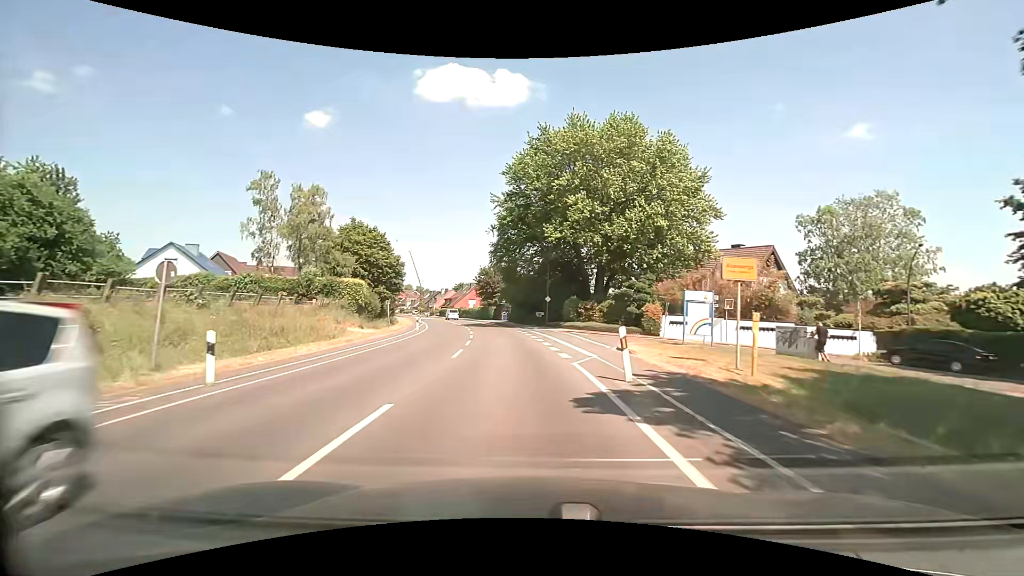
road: secondary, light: Day
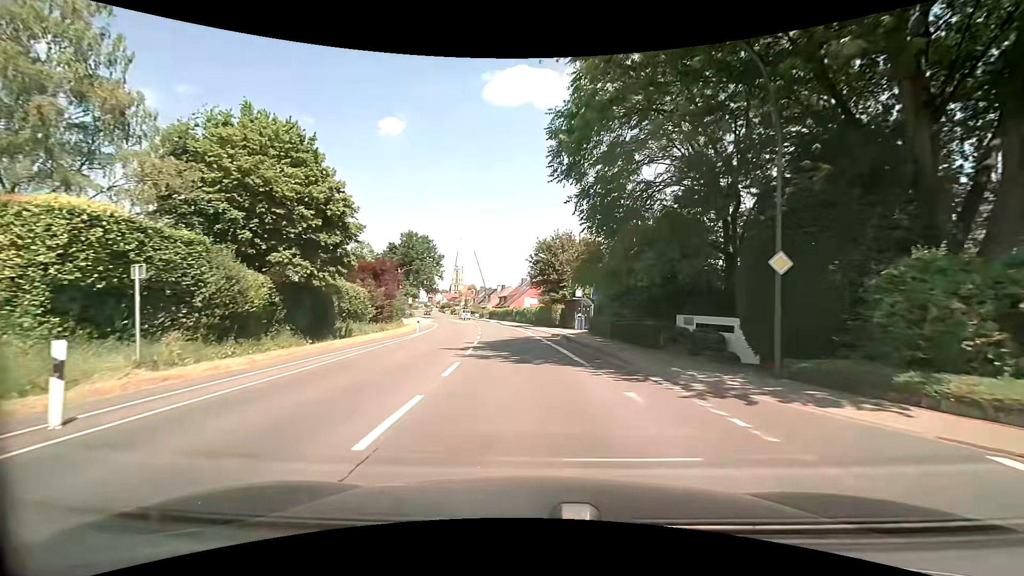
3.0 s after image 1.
(-2.3, +34.5) m; -8°
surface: asphalt
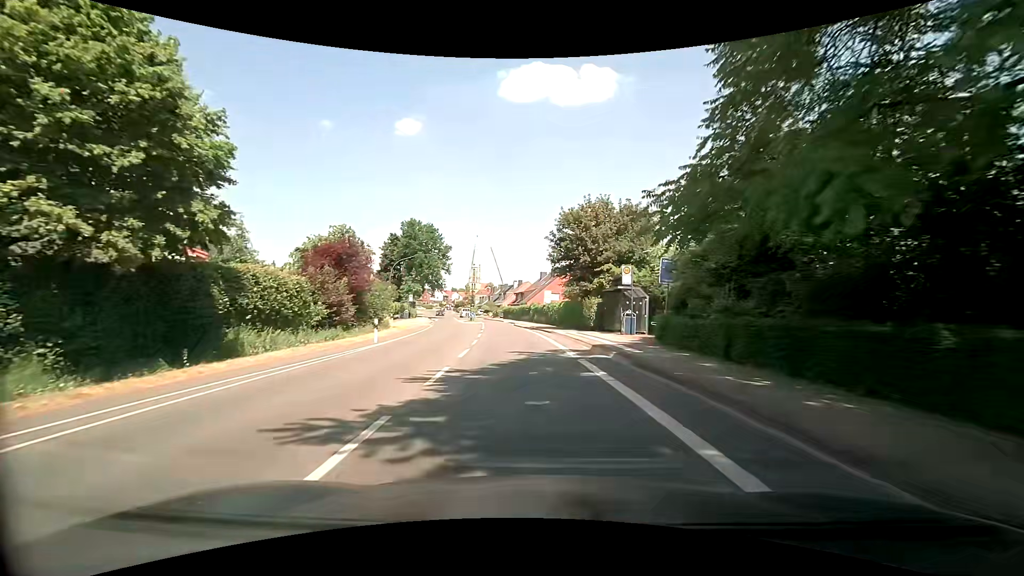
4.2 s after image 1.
(-0.3, +13.6) m; -2°
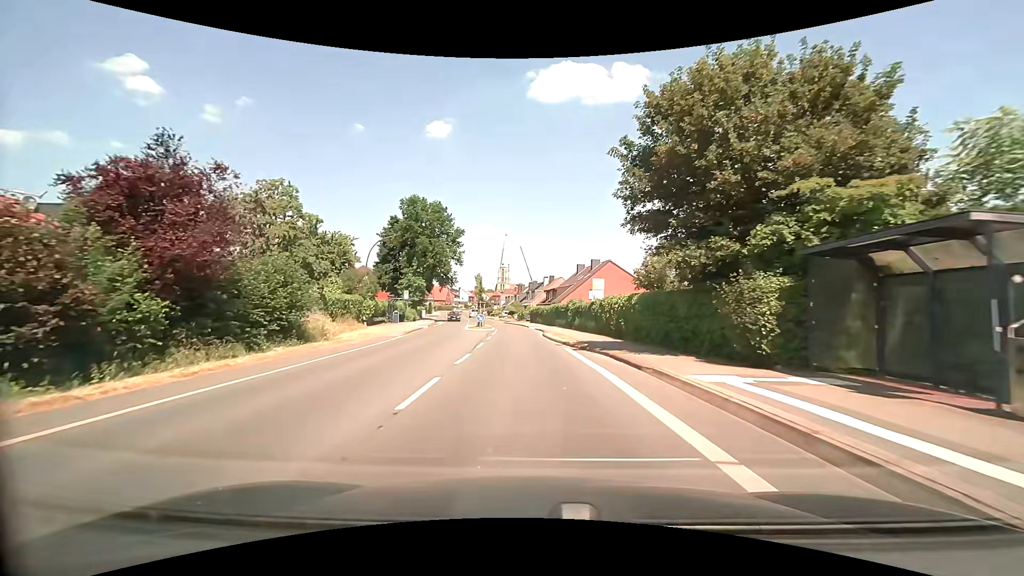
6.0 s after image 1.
(-0.8, +20.6) m; -4°
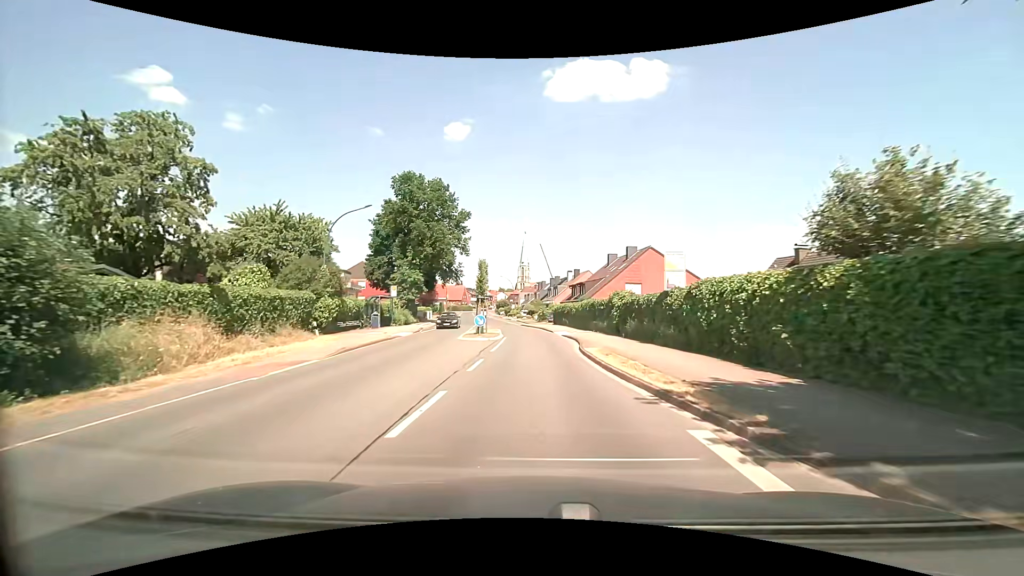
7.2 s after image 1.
(-0.2, +13.7) m; -2°
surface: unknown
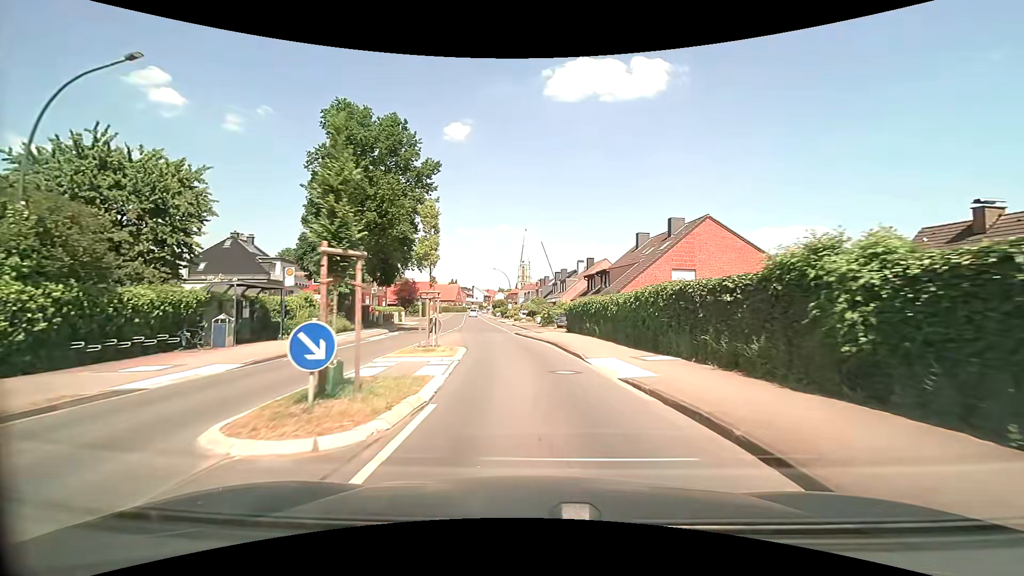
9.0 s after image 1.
(-0.1, +20.1) m; 0°
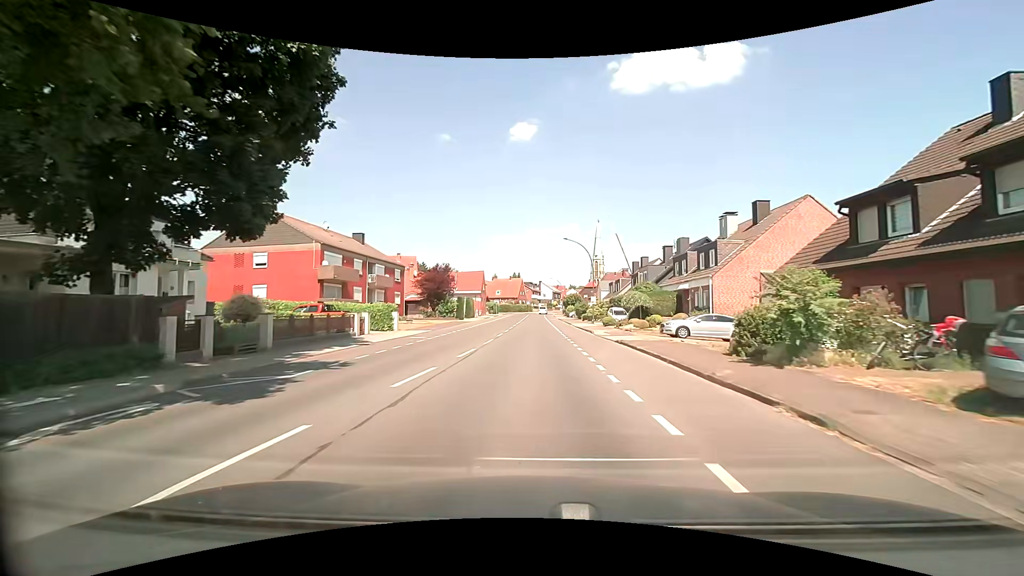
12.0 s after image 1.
(-2.8, +34.3) m; -8°
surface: asphalt
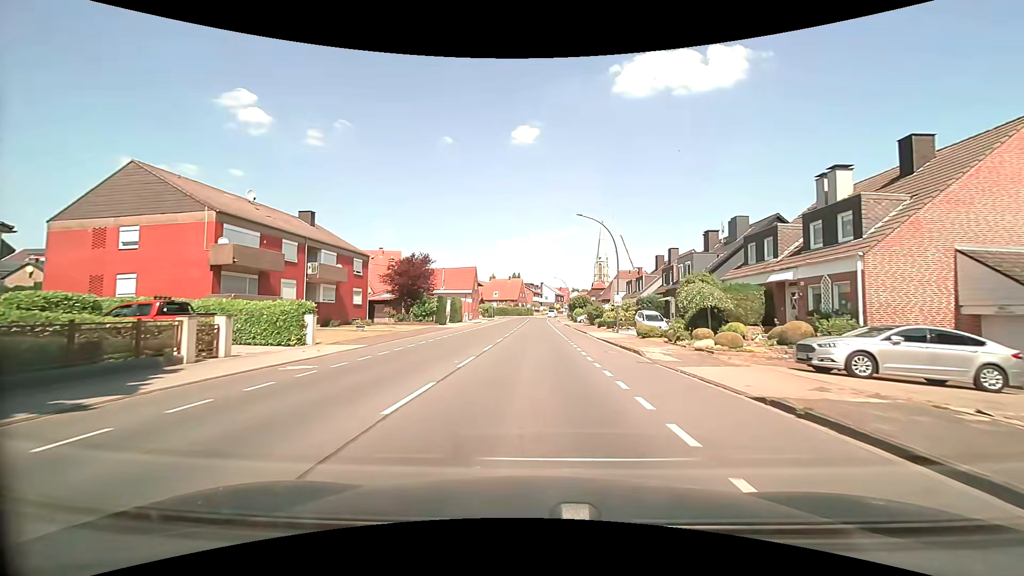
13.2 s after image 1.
(-0.1, +14.5) m; 0°
(0, +10) (0, +20) (0, +30) (0, +40) (0, +50) (0, +60) (0, +70) (0, +80) (0, +90) (+1, +100) m
